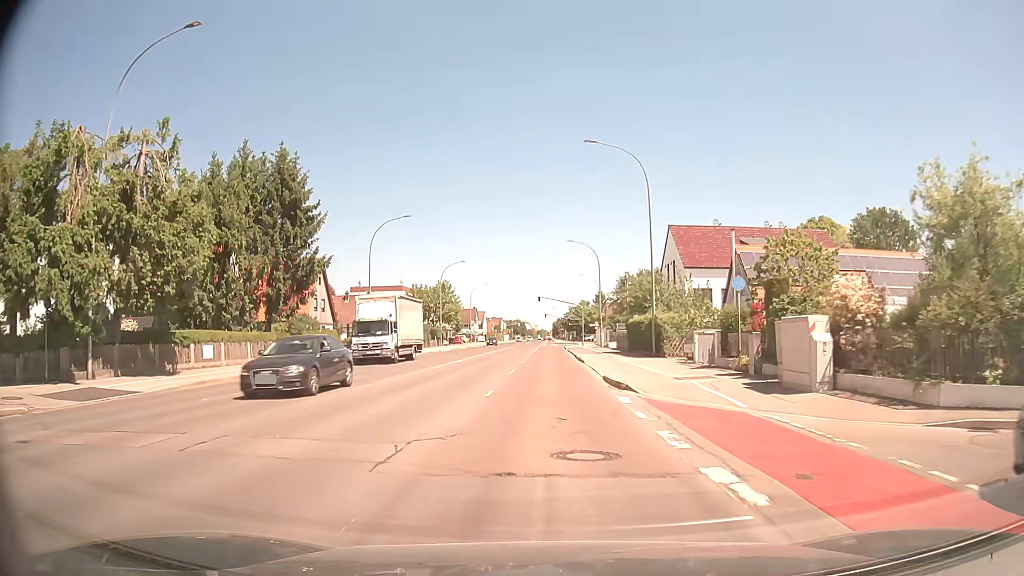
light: Day
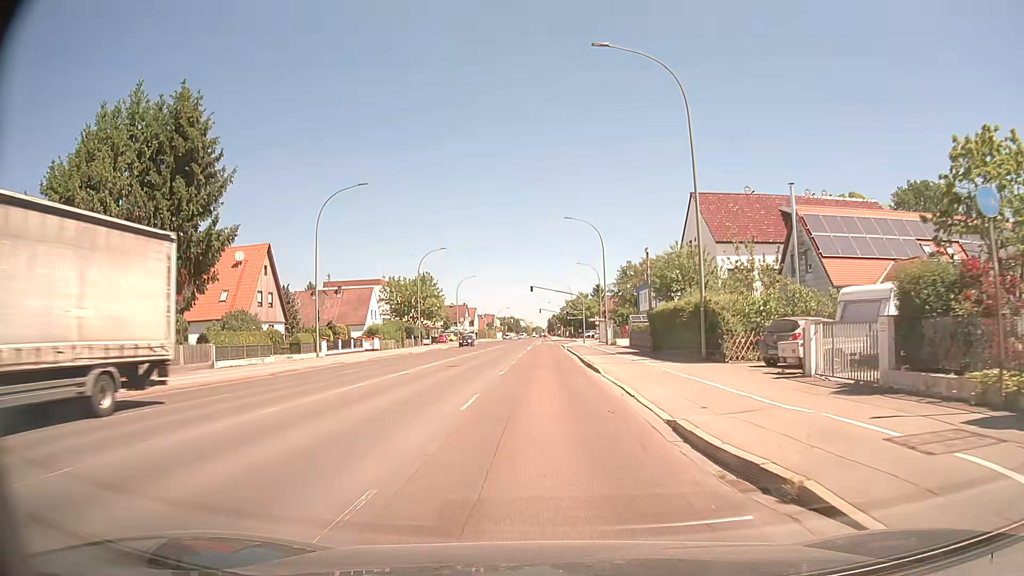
(0.0, +12.9) m; 0°
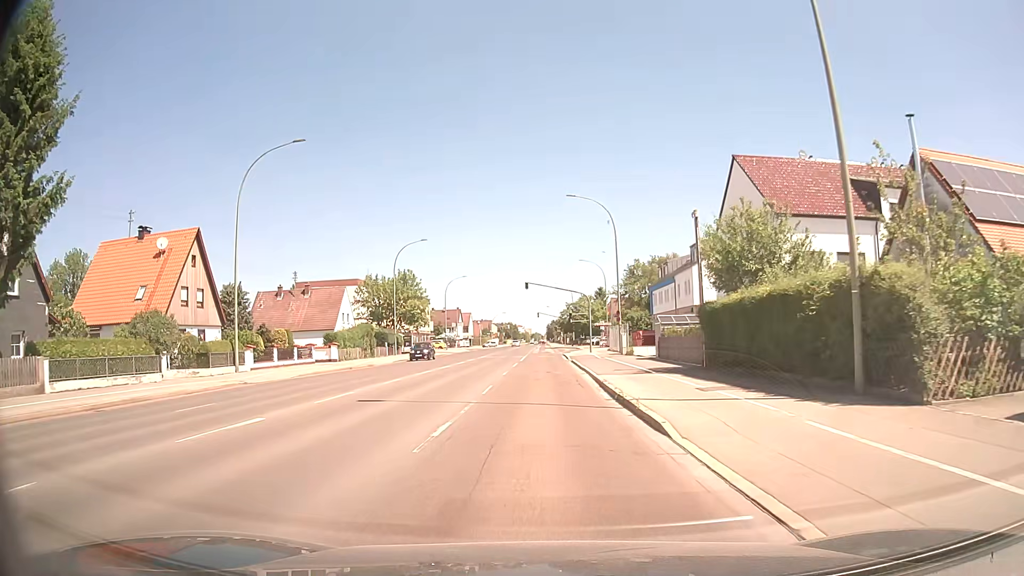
(0.0, +12.8) m; 0°
